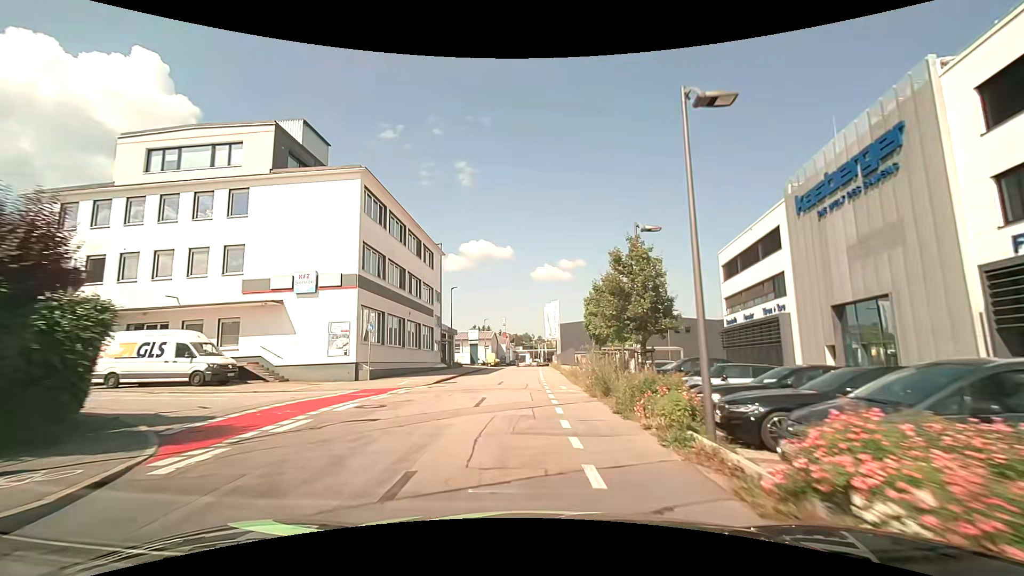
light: Day
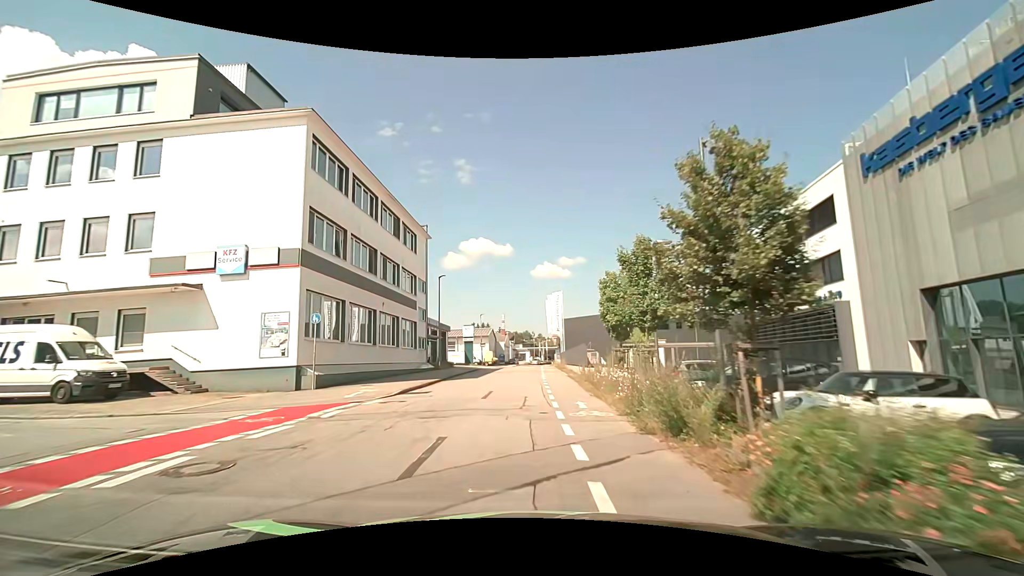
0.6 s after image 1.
(0.0, +6.9) m; 0°
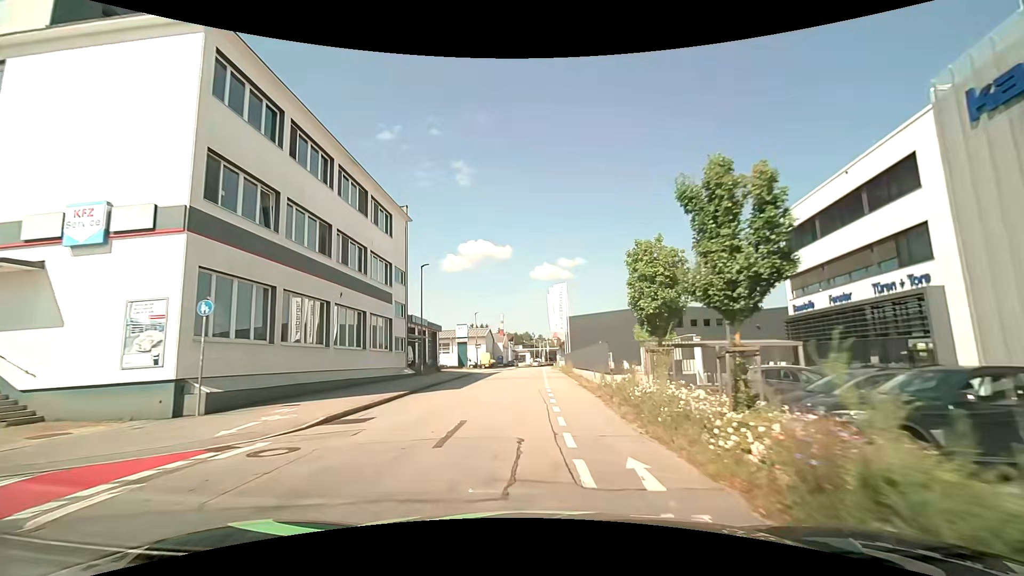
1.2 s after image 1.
(0.0, +6.9) m; +1°
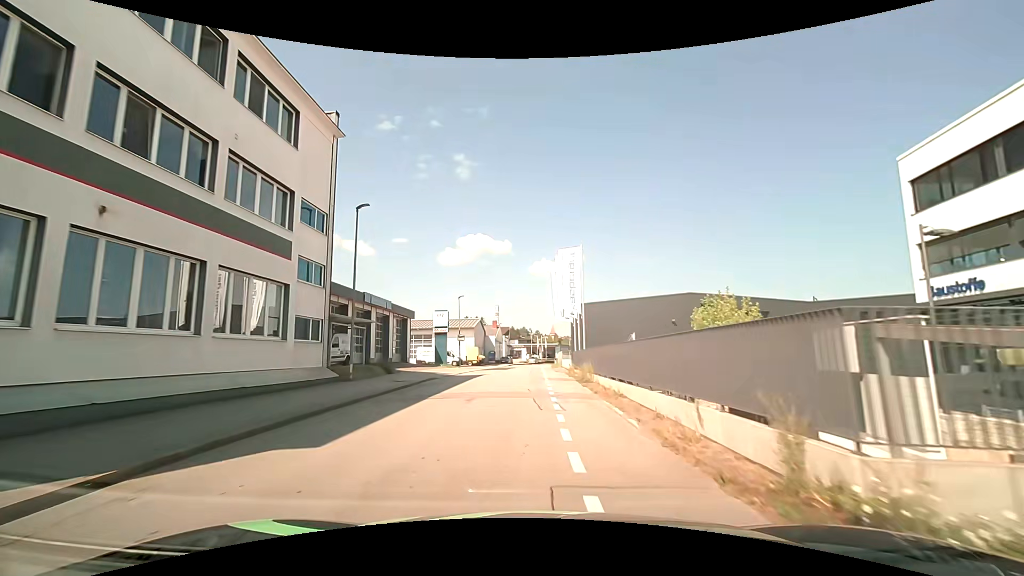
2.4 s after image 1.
(-0.3, +13.8) m; 0°
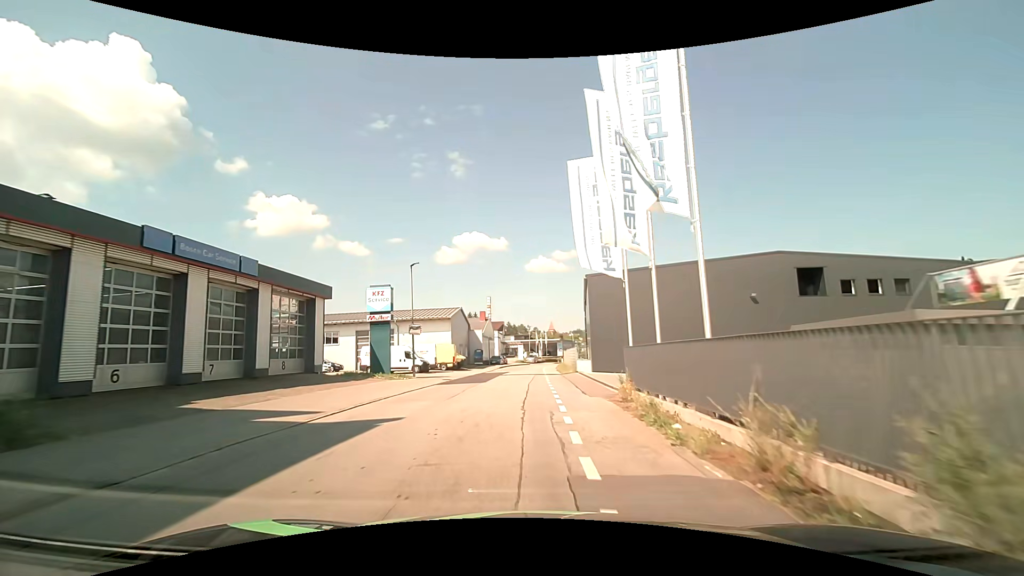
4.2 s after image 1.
(0.0, +20.6) m; 0°
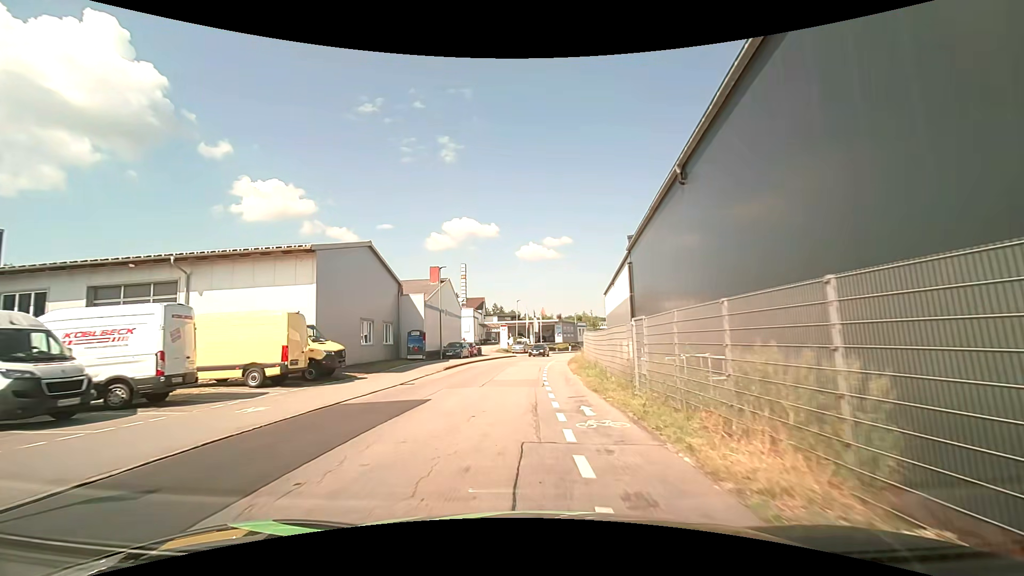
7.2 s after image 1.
(-0.1, +34.3) m; +1°
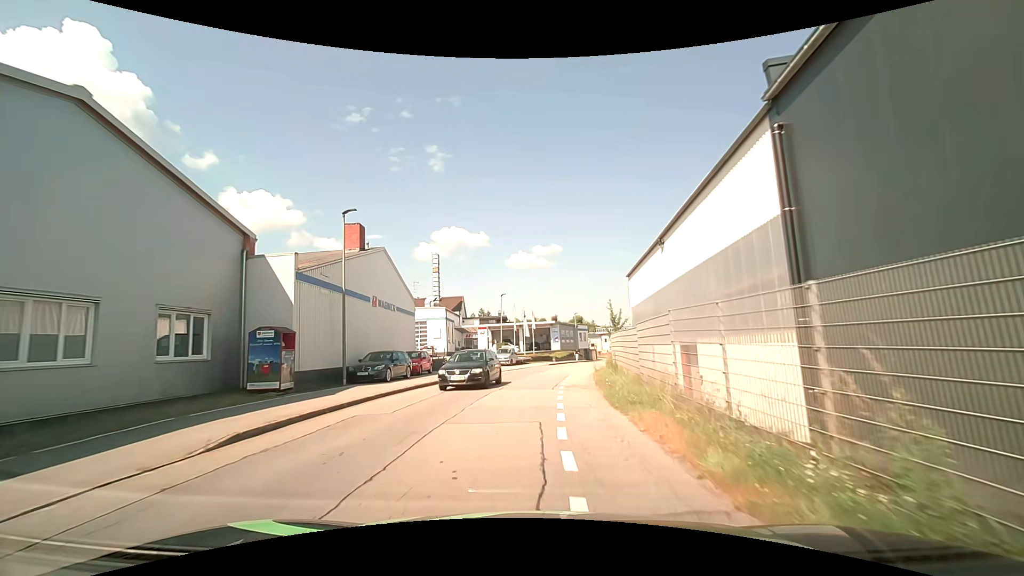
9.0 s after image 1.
(+0.2, +19.8) m; +2°
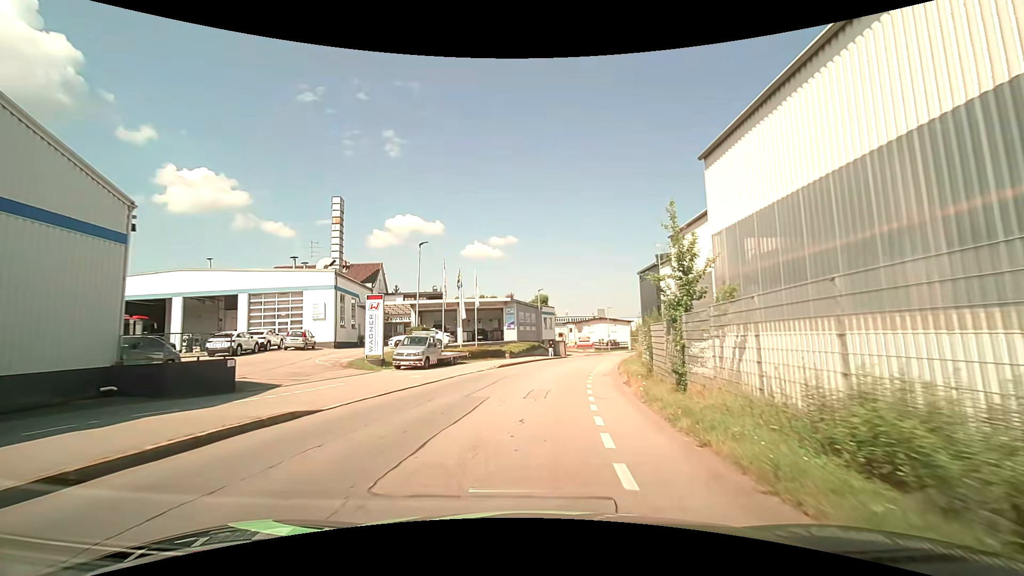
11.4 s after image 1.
(+0.4, +25.2) m; +4°
(0, +10) (+1, +20) (+2, +30) (+4, +40) (+6, +50) (+9, +59) (+12, +68) (+16, +78) (+20, +87) (+24, +96) m
